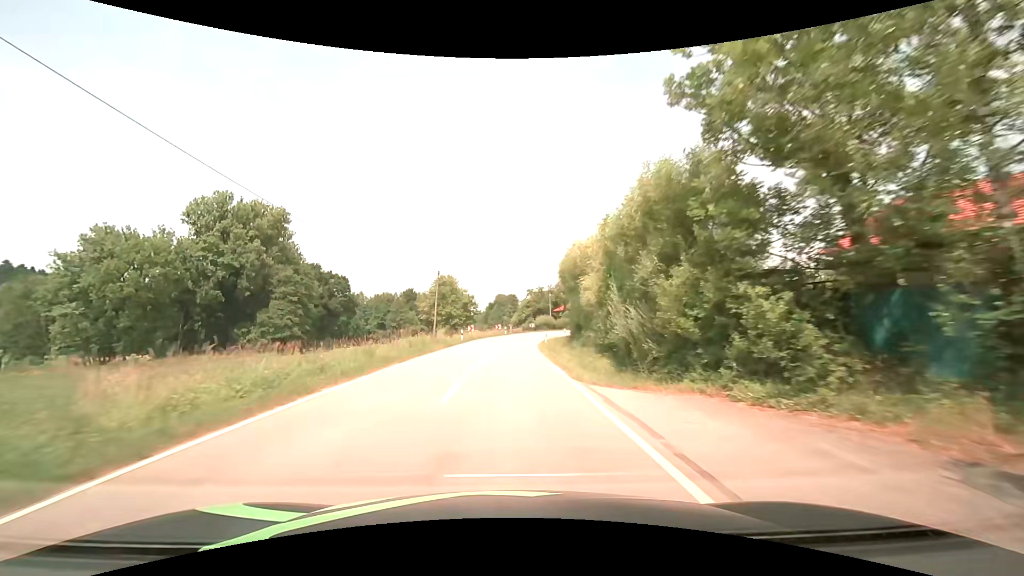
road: tertiary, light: Day
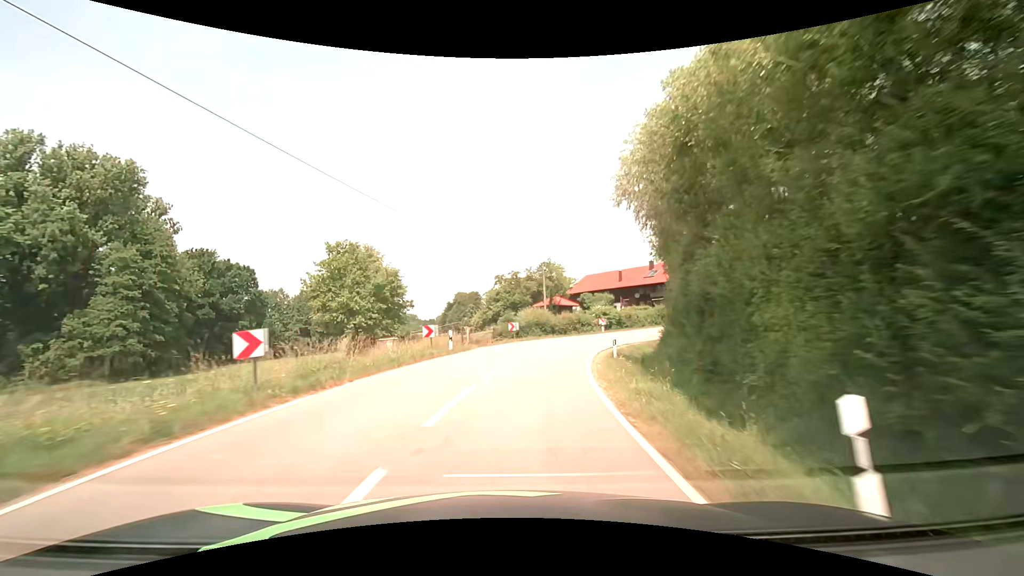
(+0.6, +37.8) m; +4°
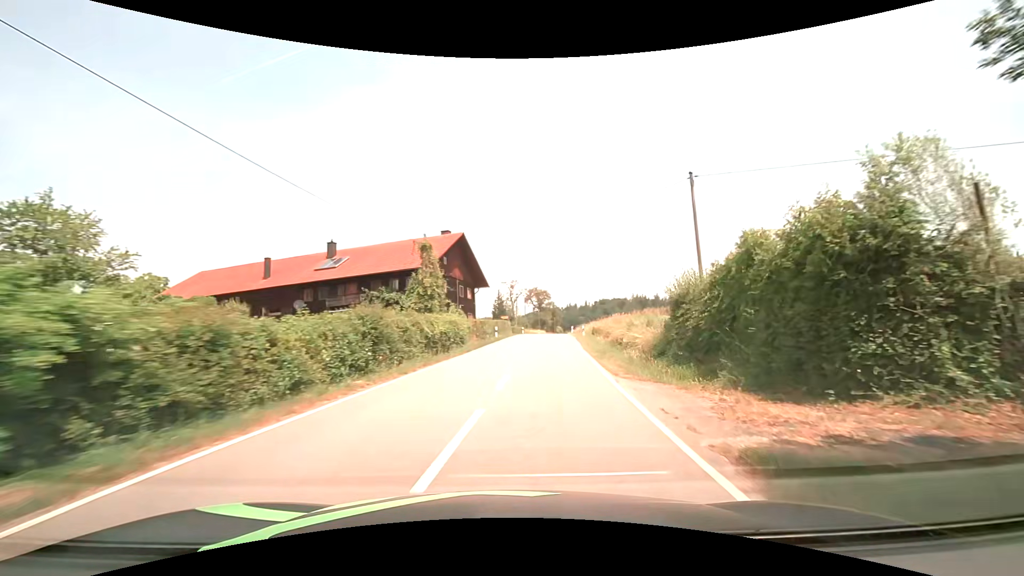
(+10.1, +40.9) m; +35°
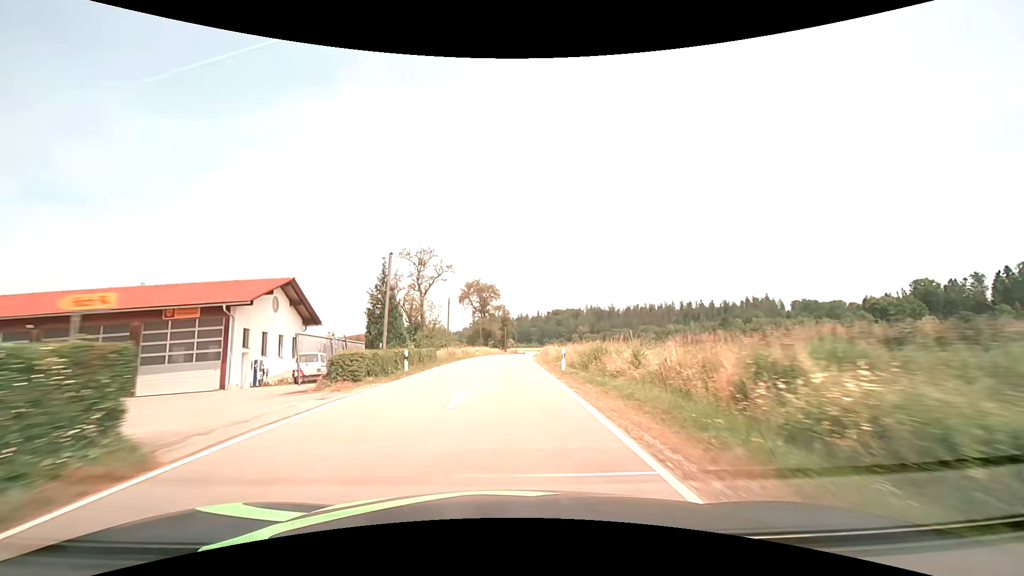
(+5.4, +49.0) m; +7°
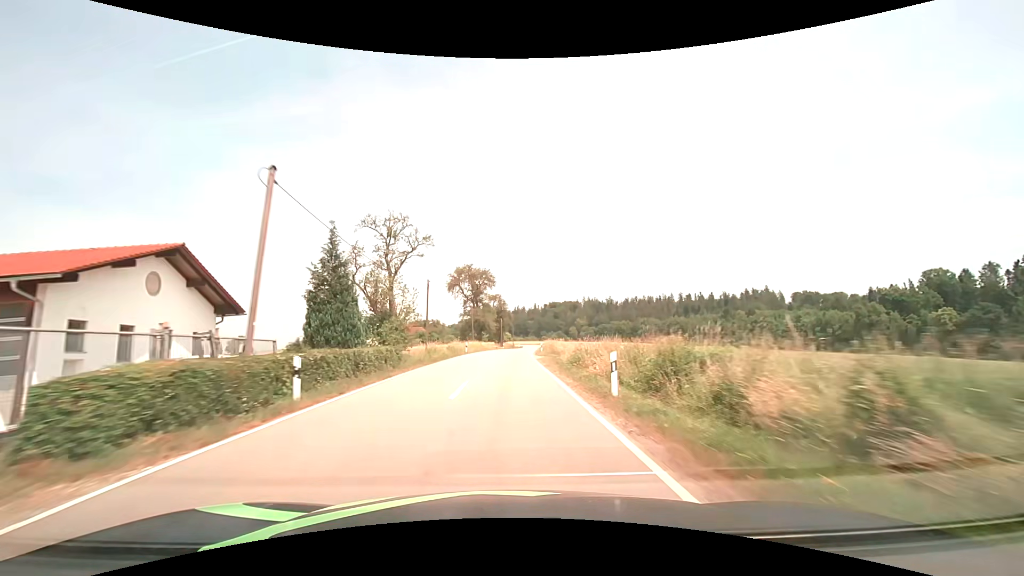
(0.0, +11.3) m; 0°
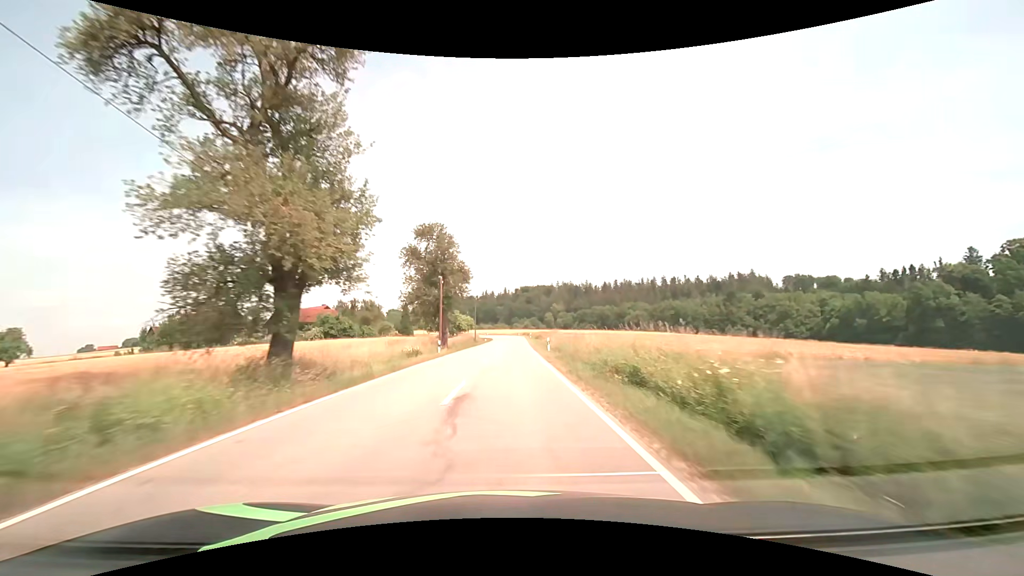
(+1.5, +62.2) m; +3°
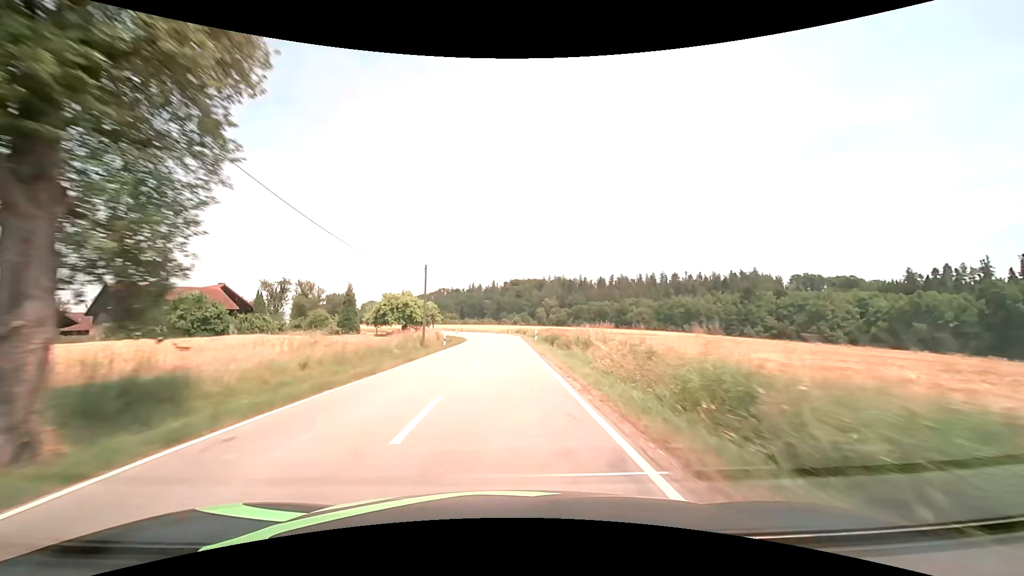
(+0.5, +39.4) m; +1°
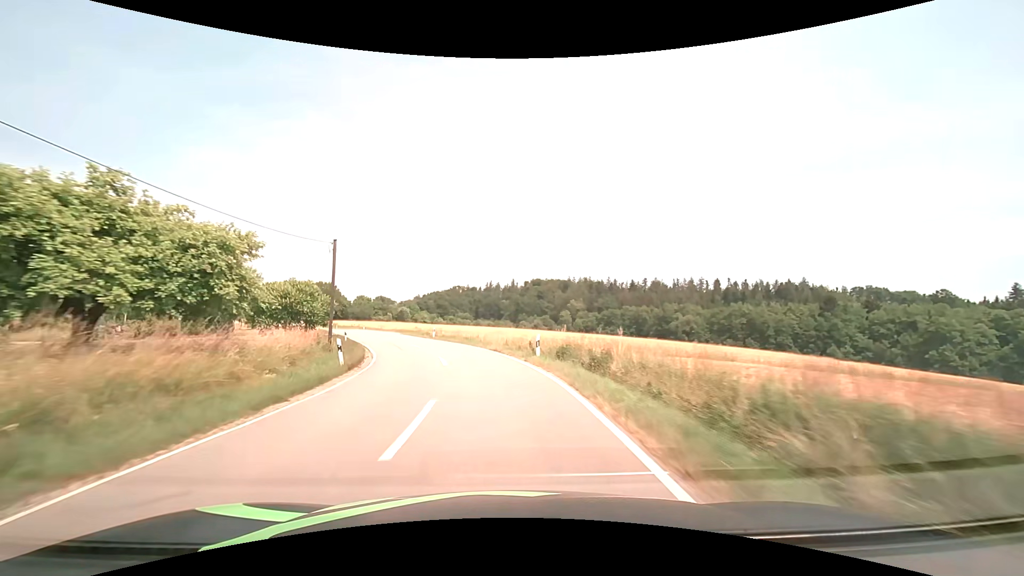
(+0.2, +48.8) m; -1°
(0, +10) (-2, +20) (-4, +30) (-7, +39) (-11, +48) (-15, +57) (-19, +67) (-23, +76) (-27, +85) (-31, +94) m
